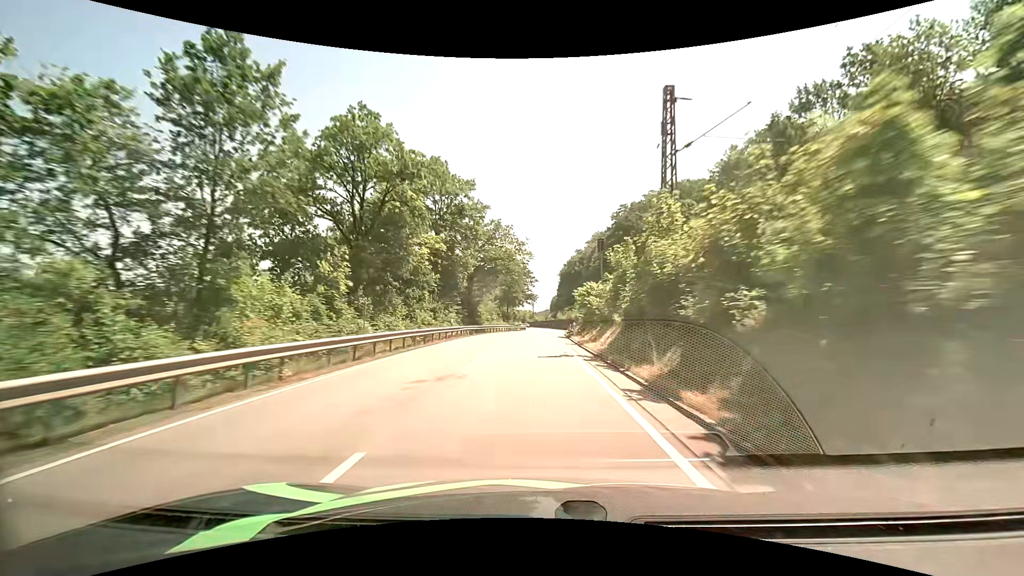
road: primary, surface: asphalt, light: Day
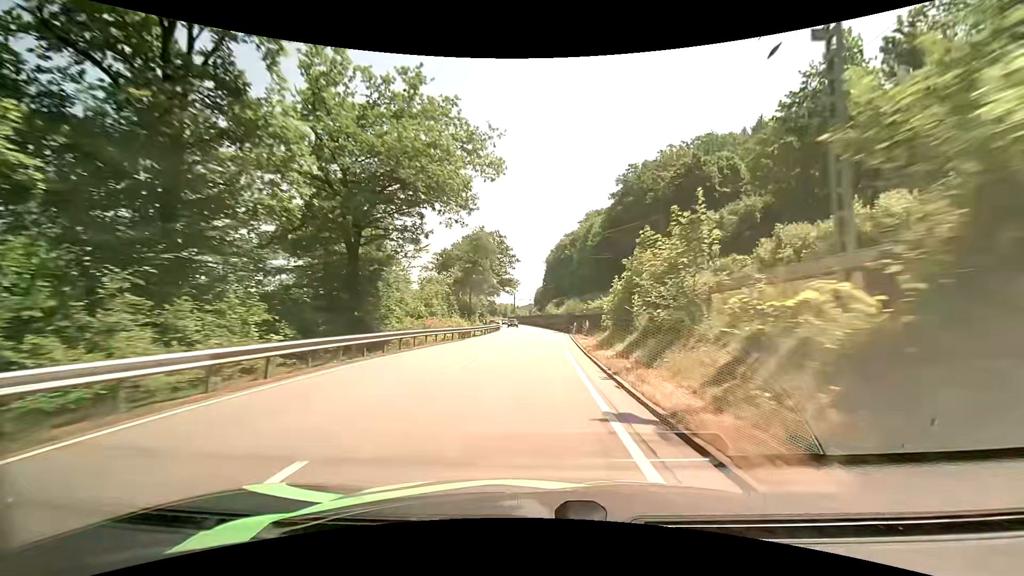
(+0.3, +36.1) m; +2°
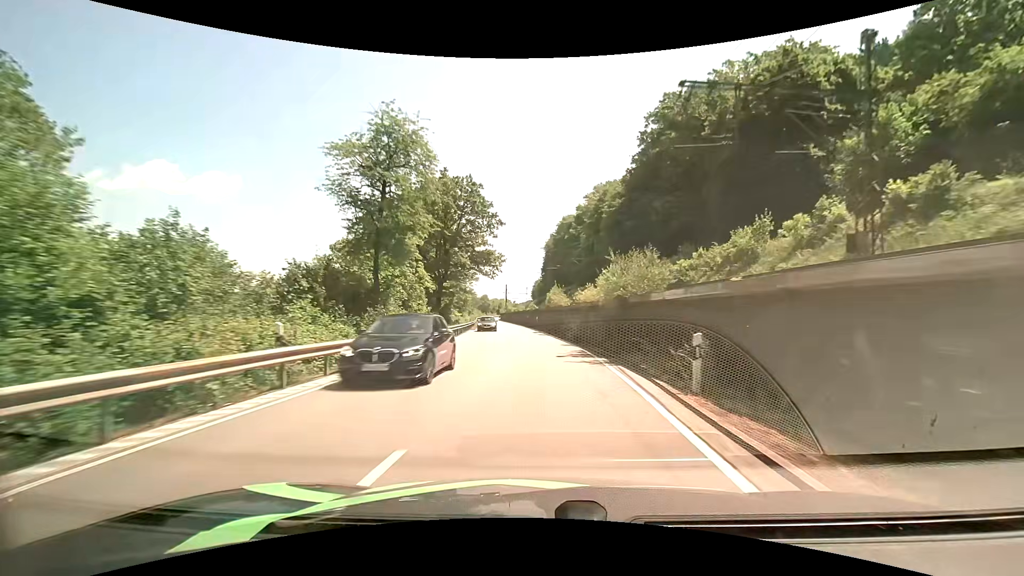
(+0.6, +35.4) m; +1°
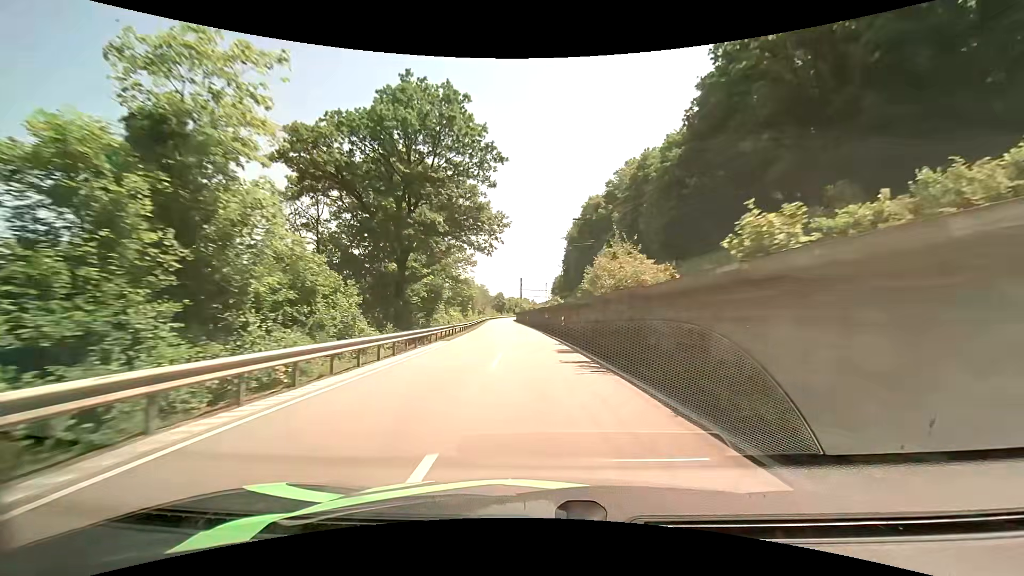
(-0.4, +24.2) m; -2°
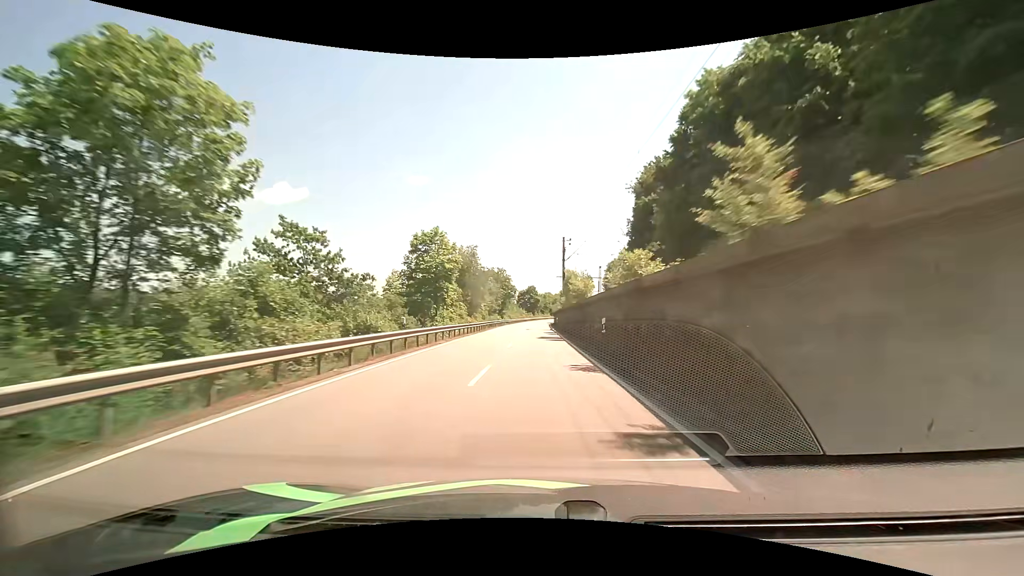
(-2.7, +63.0) m; -4°
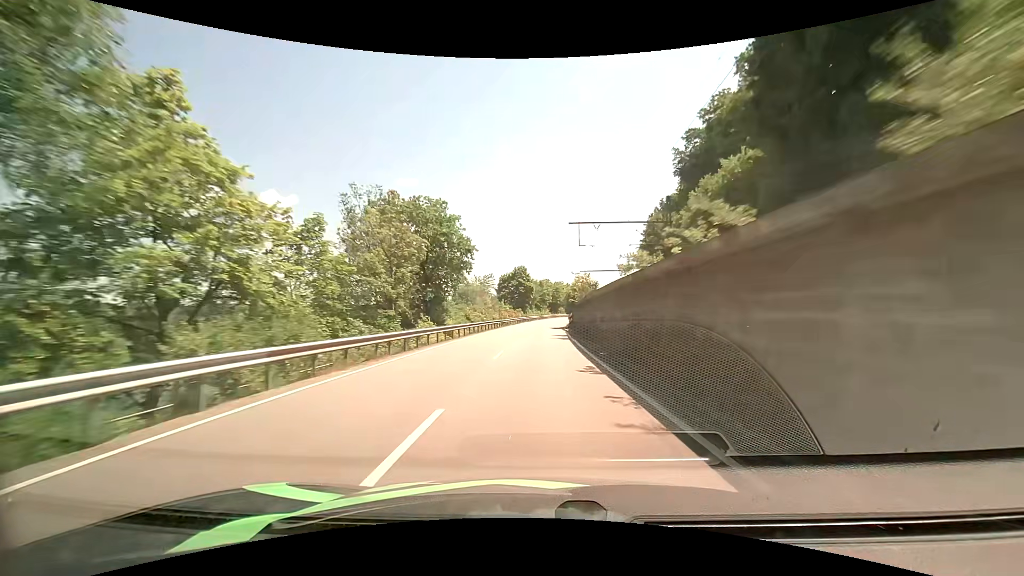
(-0.2, +66.2) m; 0°
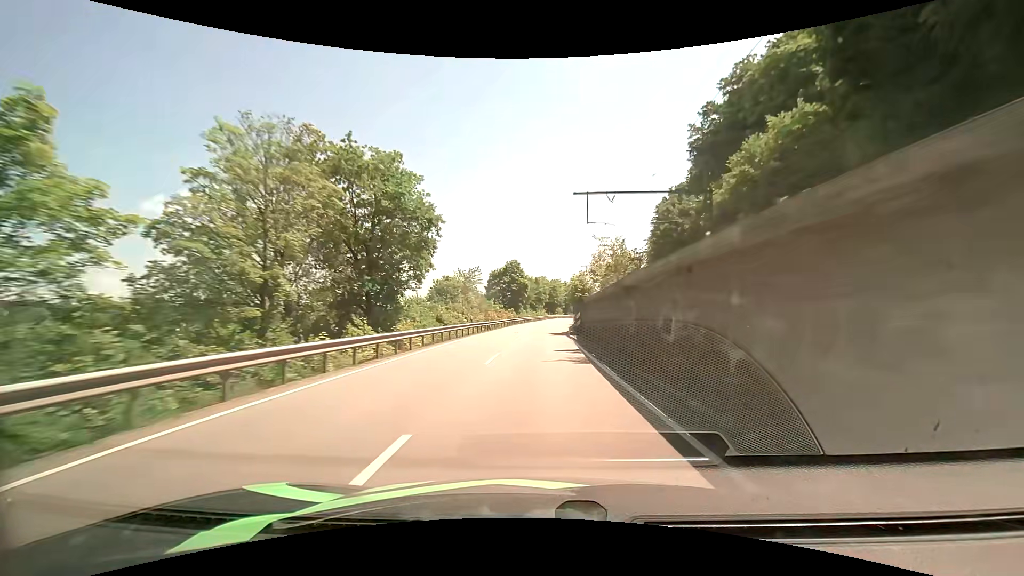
(+0.1, +13.3) m; +1°
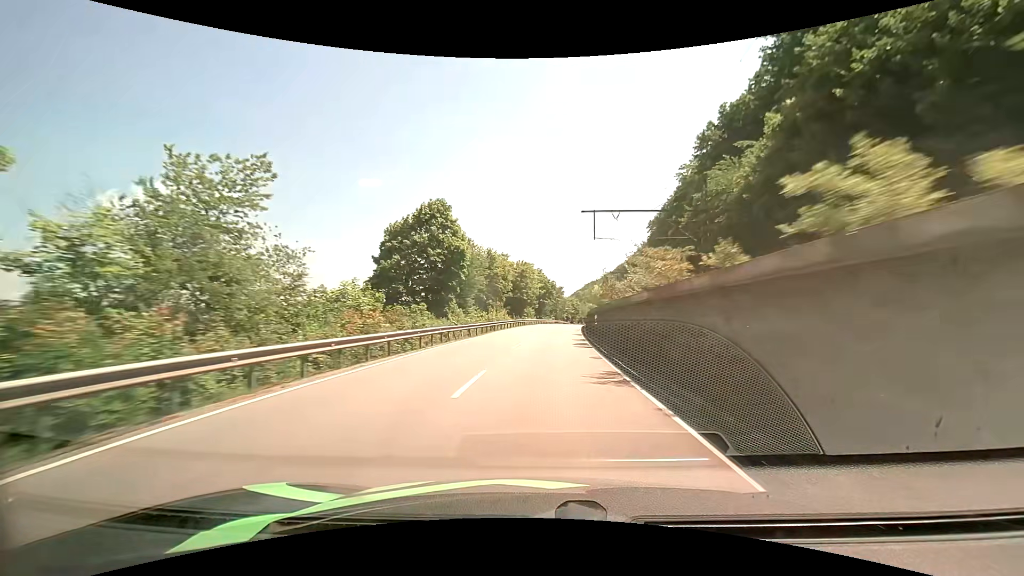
(+1.5, +53.0) m; +4°
(0, +10) (0, +20) (+1, +30) (+1, +40) (+2, +50) (+3, +60) (+4, +70) (+5, +80) (+7, +90) (+8, +100) m
